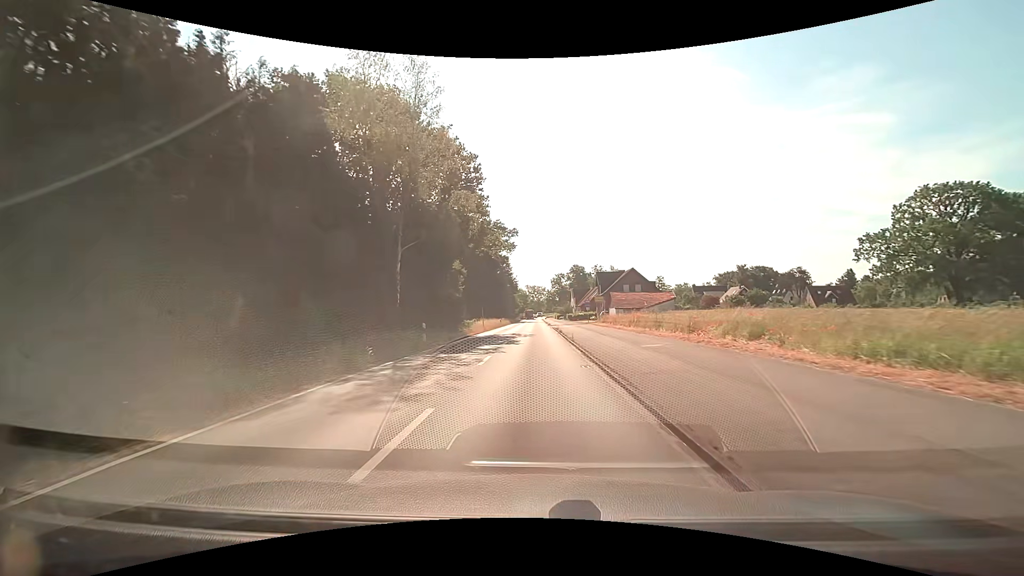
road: tertiary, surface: asphalt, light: Day
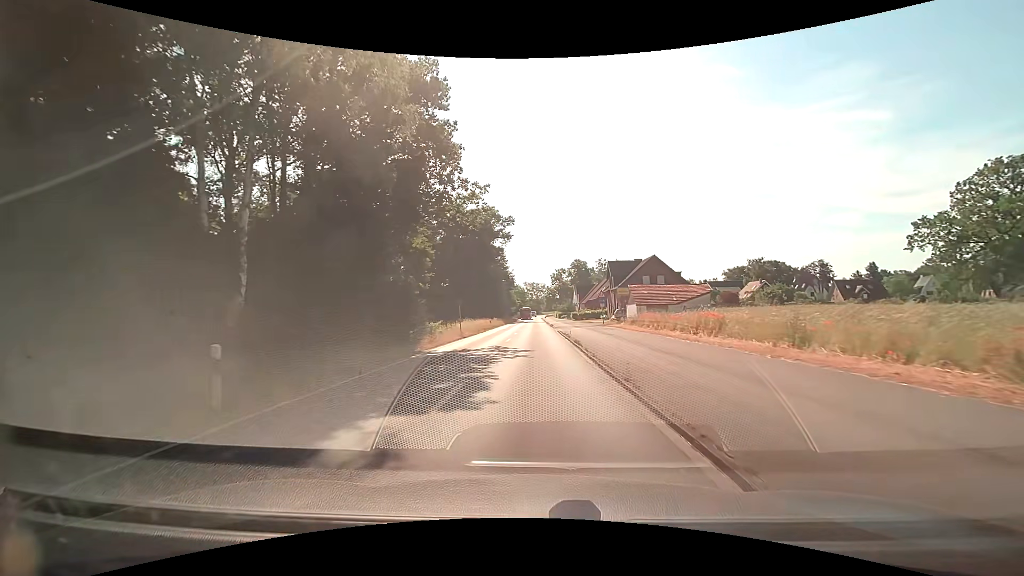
(0.0, +14.8) m; 0°
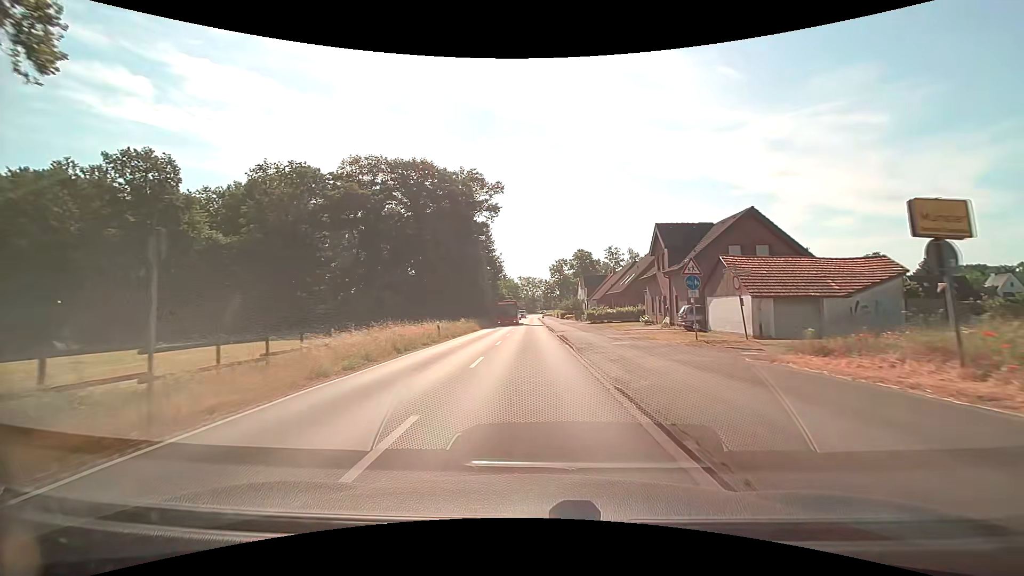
(+0.2, +29.1) m; 0°
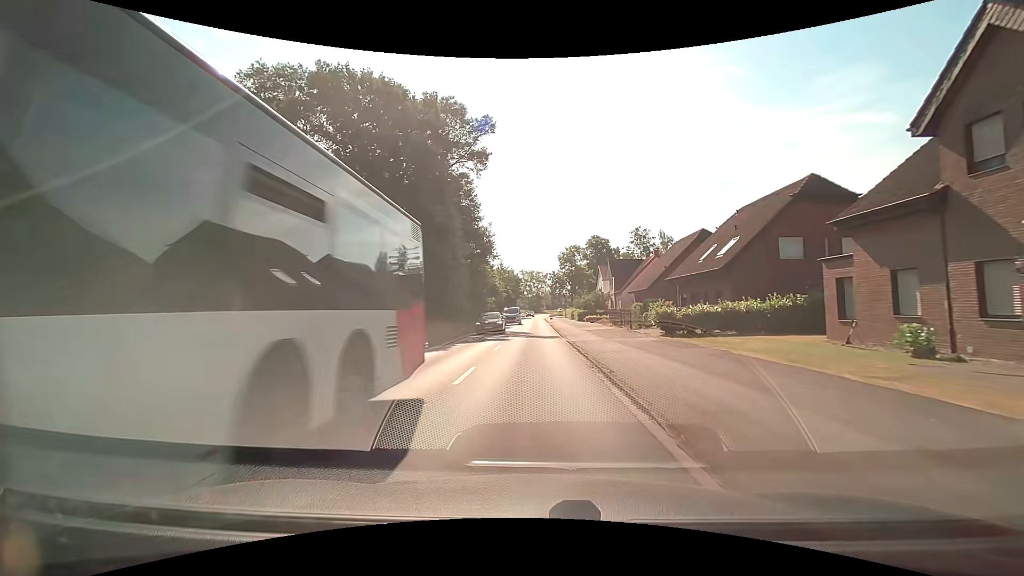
(-0.1, +29.0) m; -1°
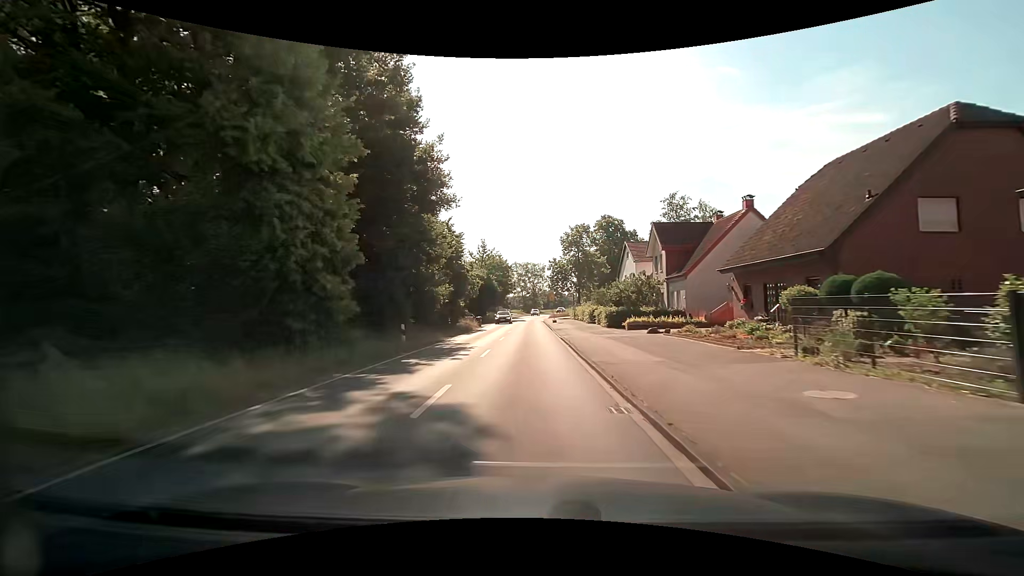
(+0.2, +29.1) m; +1°
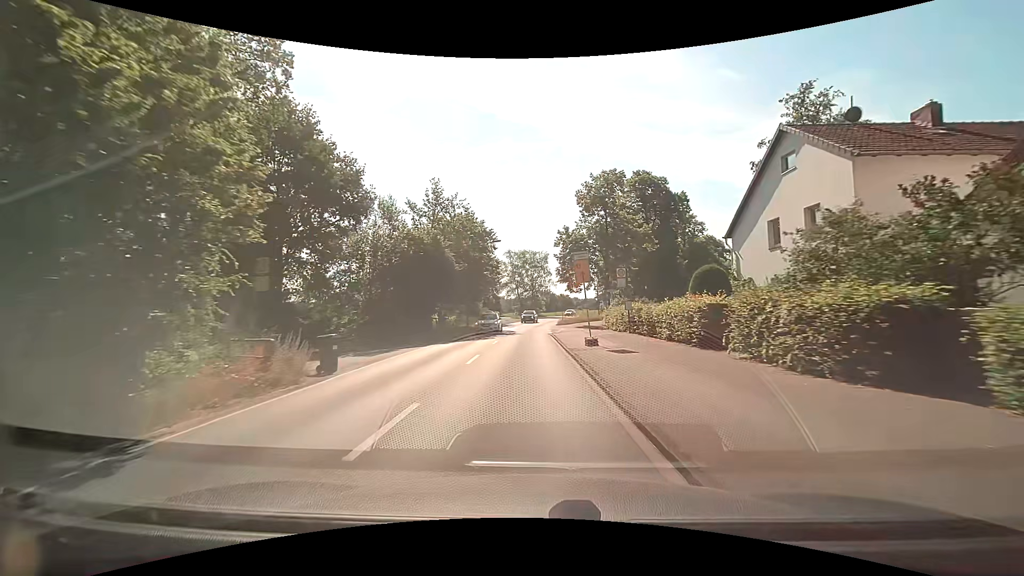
(0.0, +36.5) m; 0°
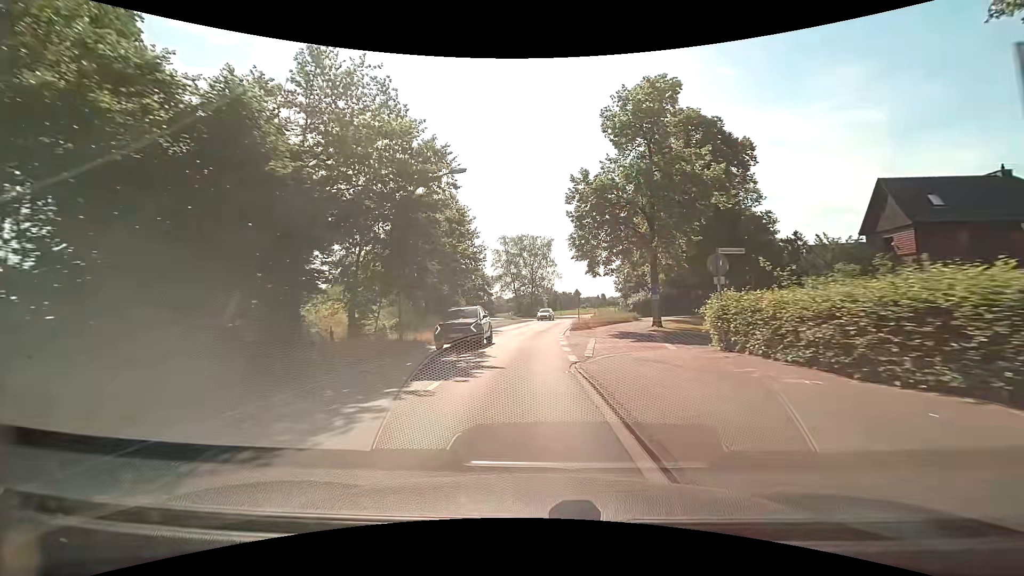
(0.0, +21.9) m; 0°
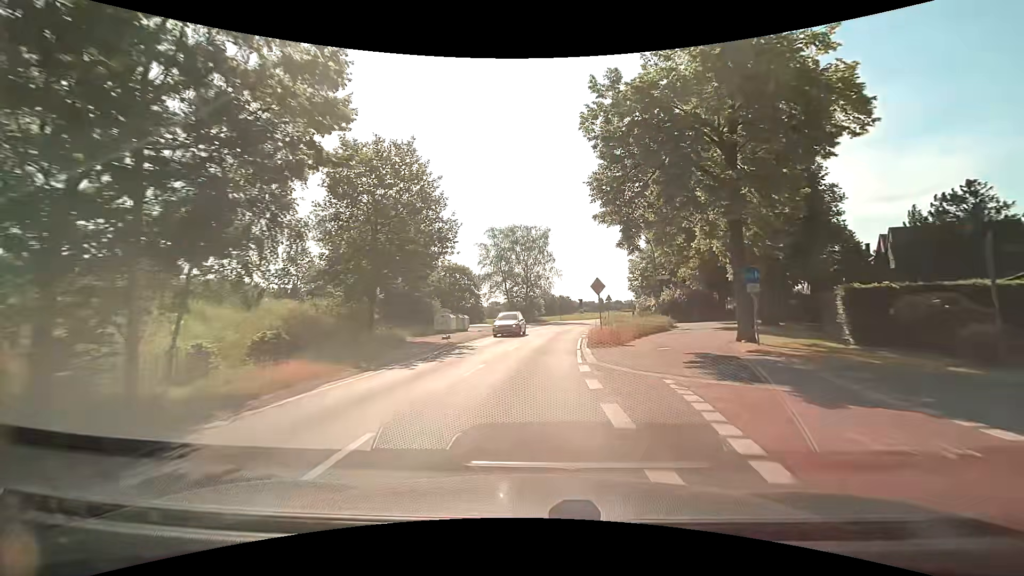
(0.0, +14.6) m; 0°
(0, +10) (0, +20) (+1, +30) (+2, +40) (+4, +50) (+6, +60) (+8, +69) (+10, +79) (+14, +88) (+18, +98) m
